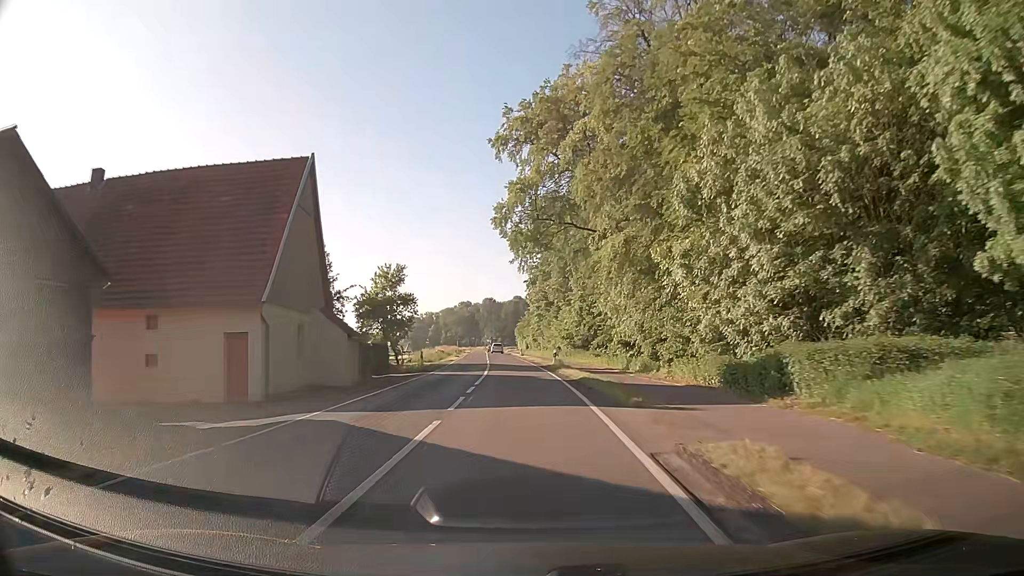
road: secondary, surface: asphalt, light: Day
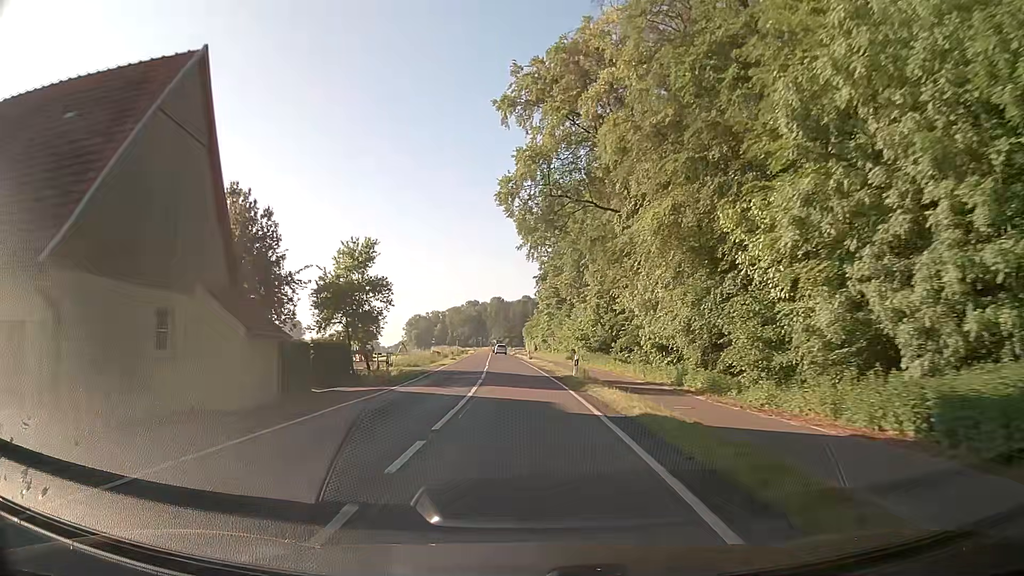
(-0.1, +10.9) m; -1°
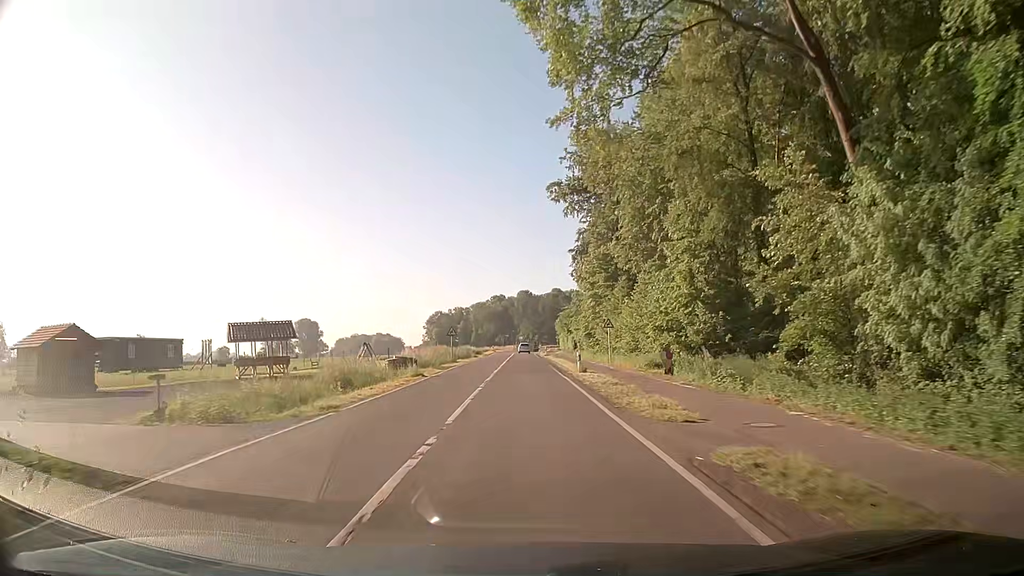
(-0.7, +32.8) m; -2°
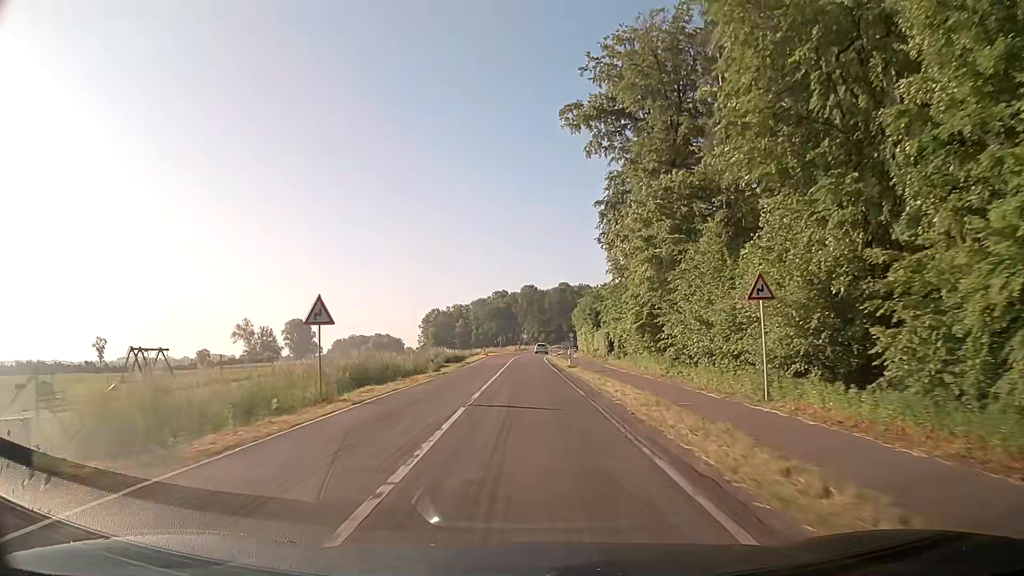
(-0.3, +32.8) m; -1°
(0, +10) (0, +20) (0, +30) (0, +40) (0, +50) (0, +60) (0, +70) (0, +80) (+1, +90) (+2, +100) m
